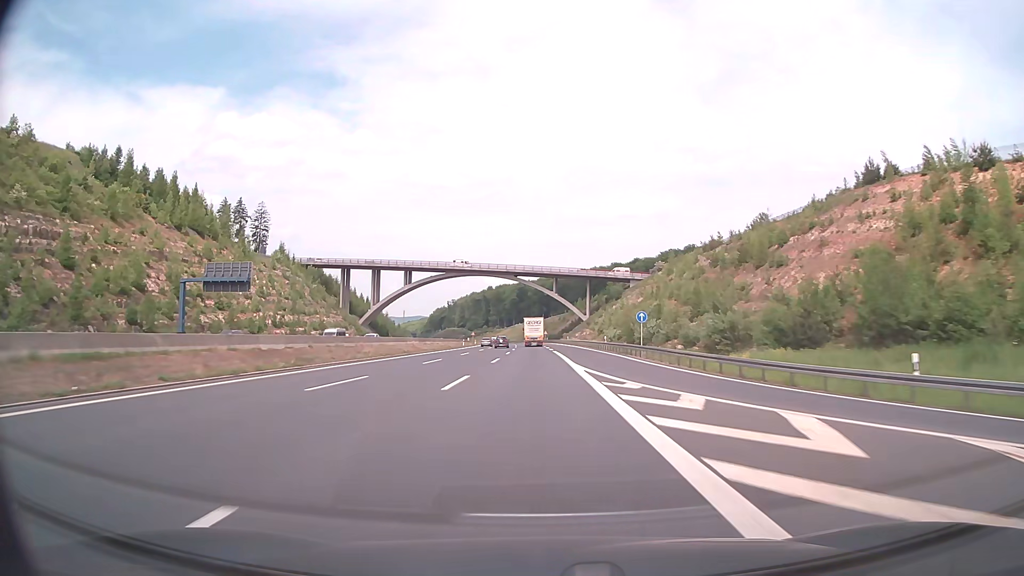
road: motorway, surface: asphalt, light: Day
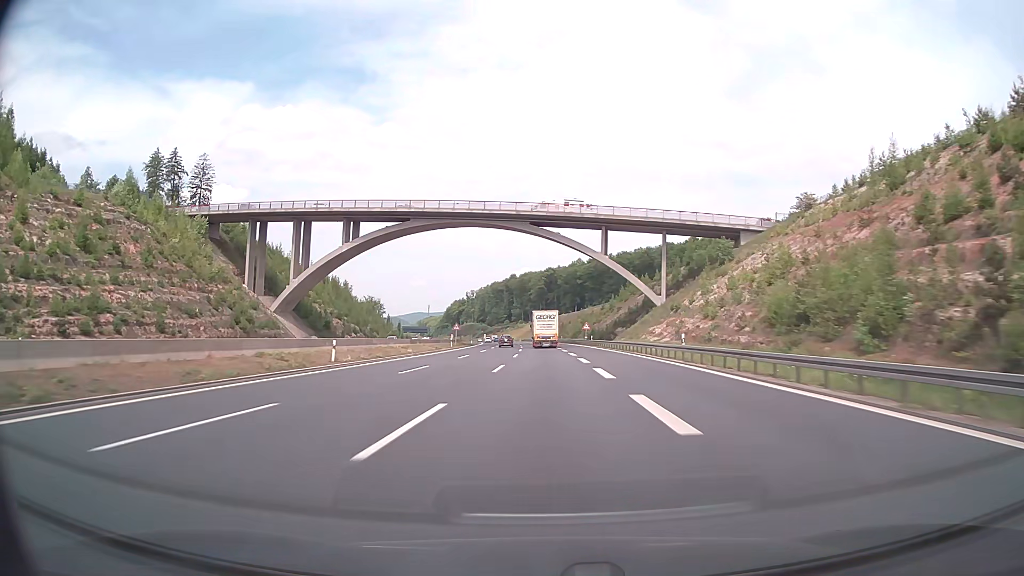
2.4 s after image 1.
(-1.2, +81.4) m; -2°
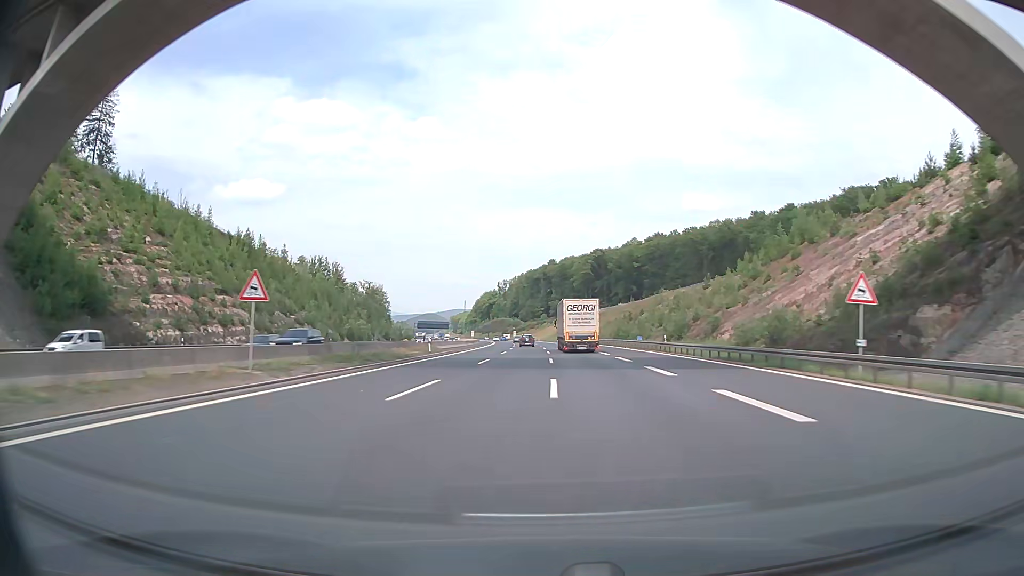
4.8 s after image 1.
(-2.7, +82.2) m; -4°
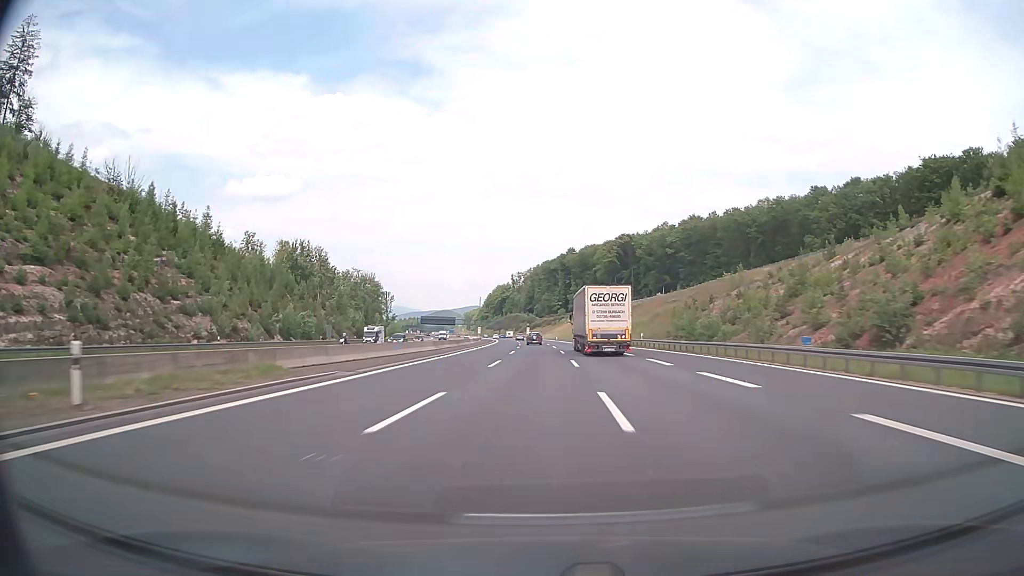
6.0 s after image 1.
(-0.5, +41.3) m; -1°
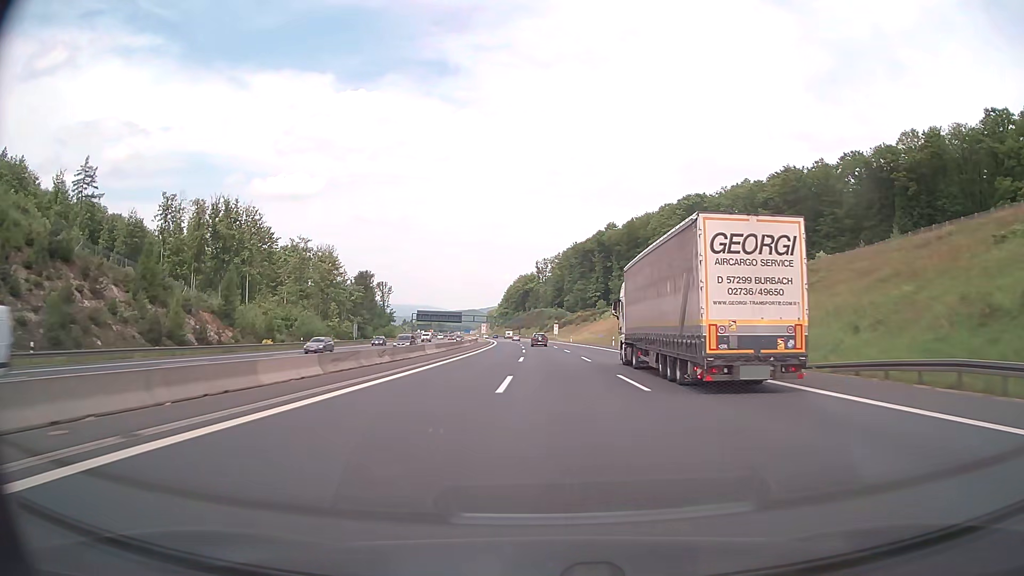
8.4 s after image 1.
(-1.8, +82.6) m; -2°
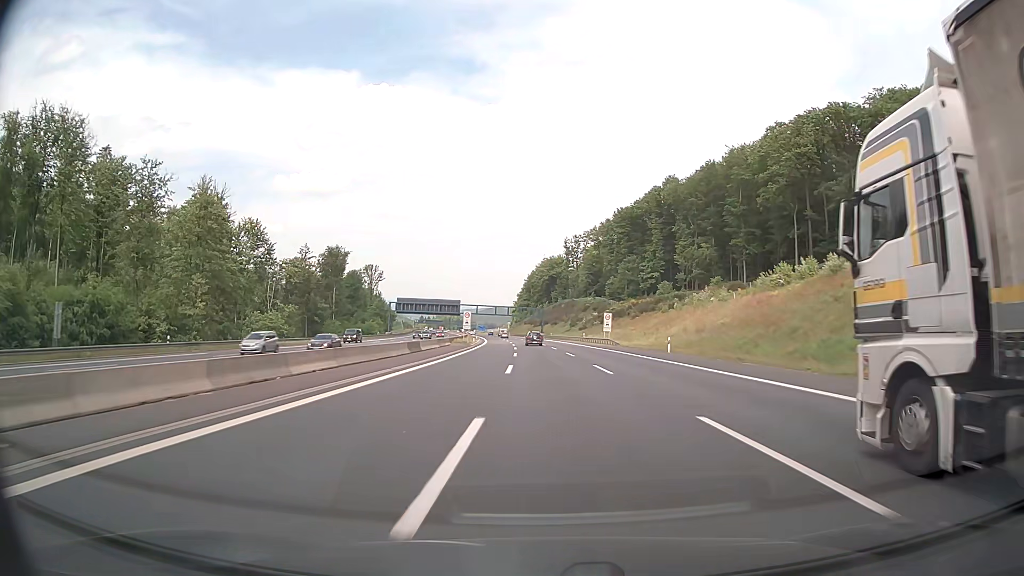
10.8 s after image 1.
(-1.7, +82.7) m; -3°
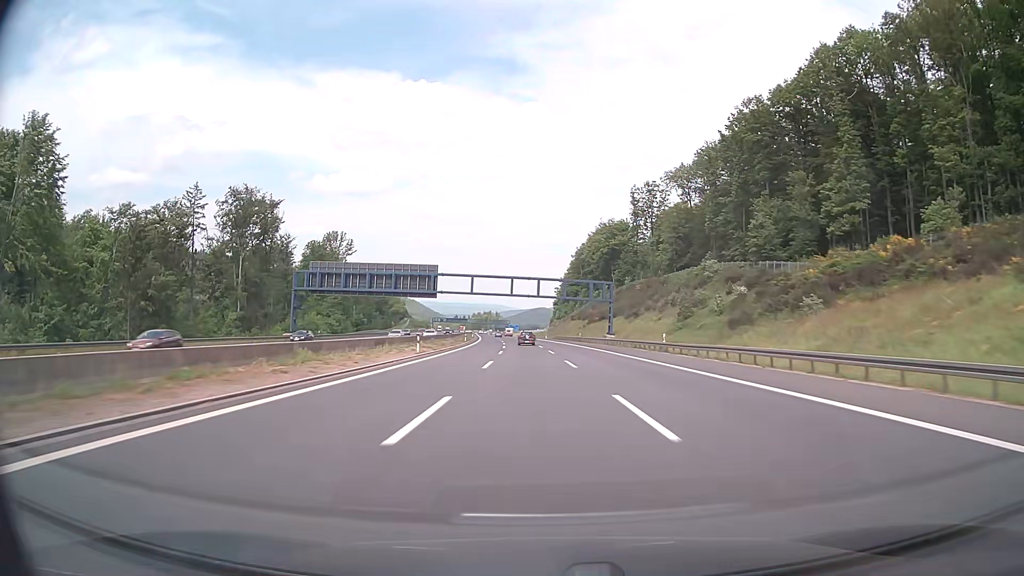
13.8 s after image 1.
(-2.8, +103.7) m; -3°
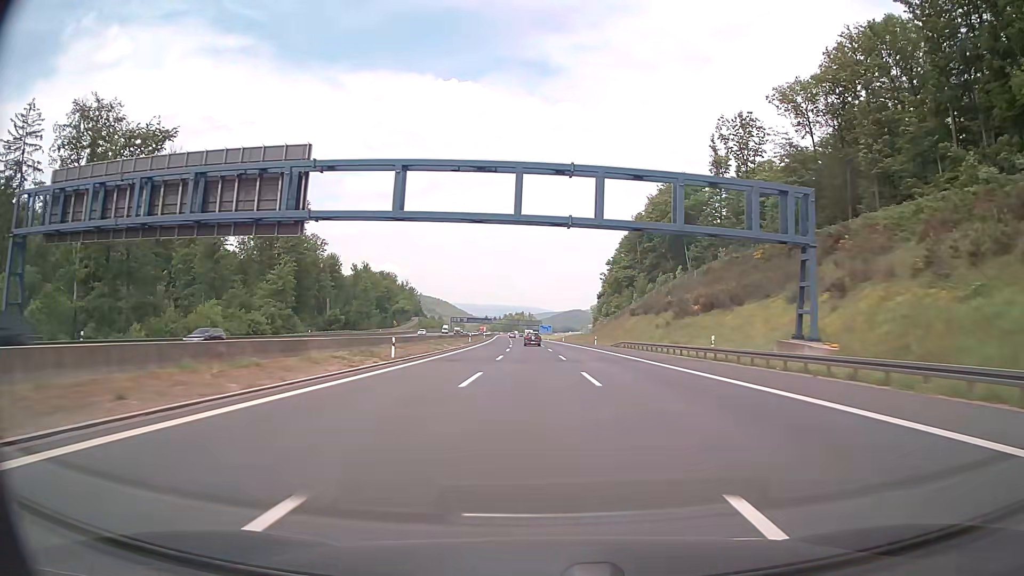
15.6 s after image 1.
(-1.6, +62.4) m; -3°
(0, +10) (0, +20) (0, +30) (-1, +40) (-1, +50) (-1, +60) (-1, +70) (-2, +80) (-2, +90) (-3, +100) m
